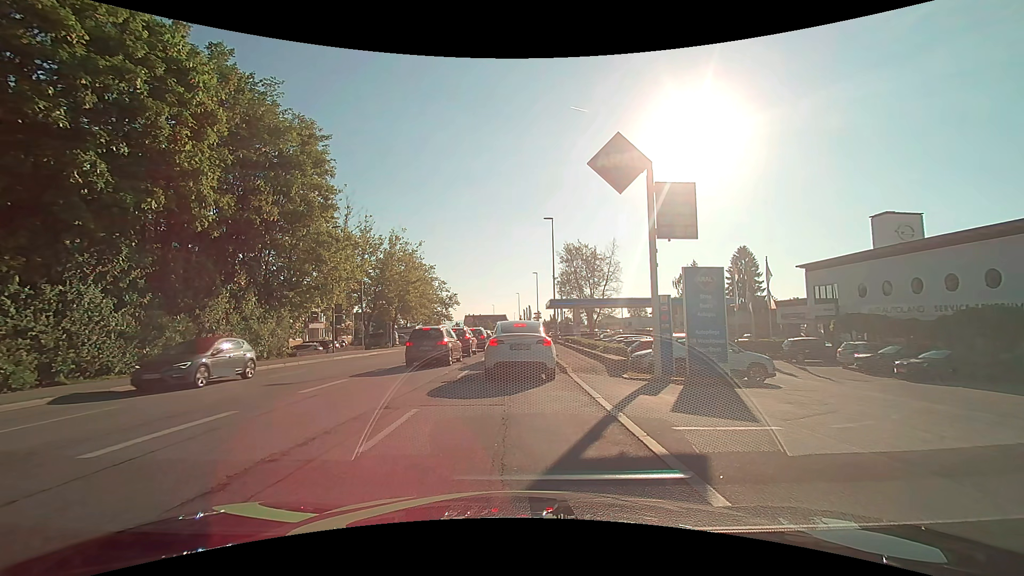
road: tertiary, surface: asphalt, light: Day
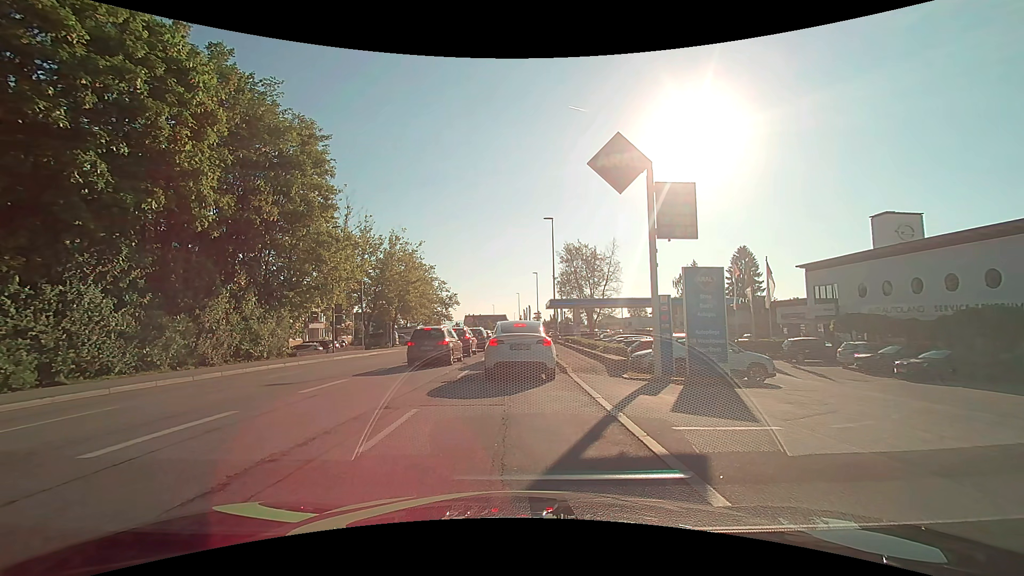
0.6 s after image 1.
(0.0, 0.0) m; 0°
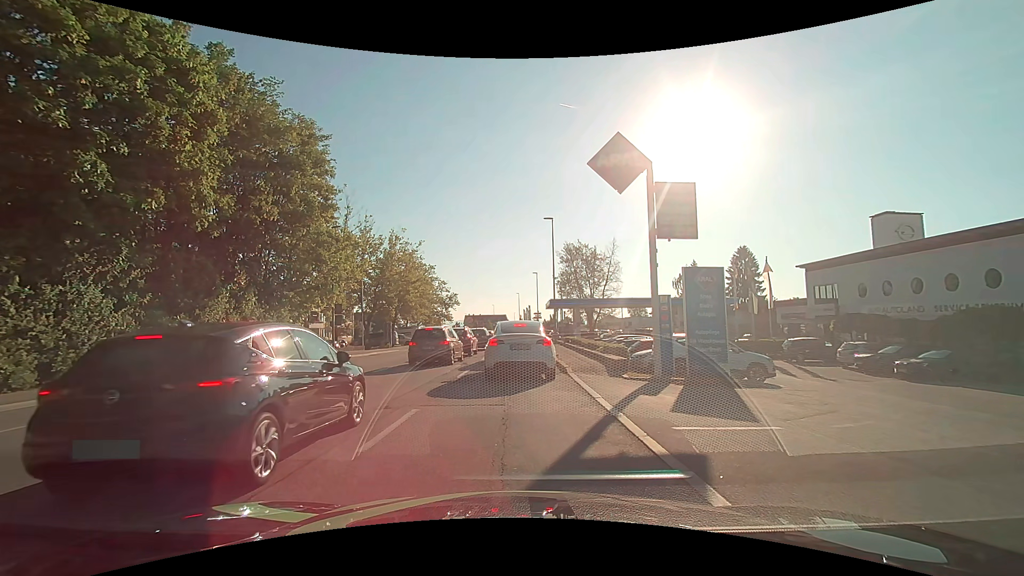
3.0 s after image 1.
(0.0, 0.0) m; 0°
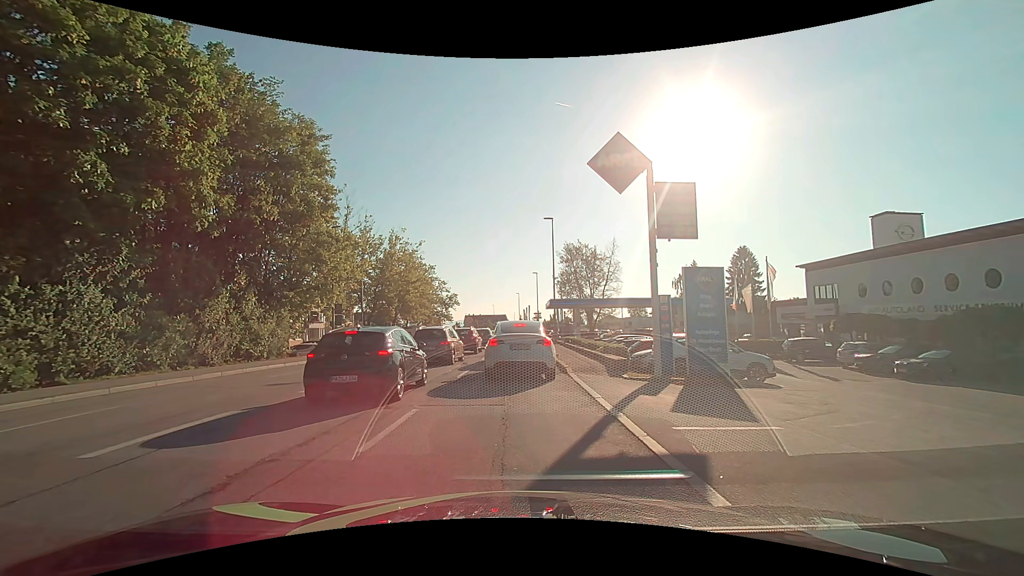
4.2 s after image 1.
(0.0, 0.0) m; 0°
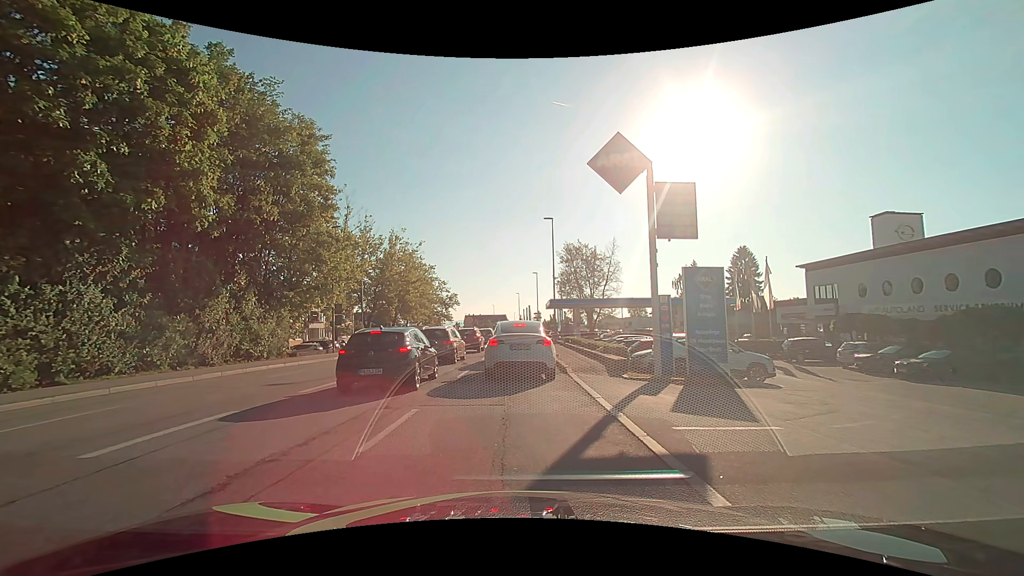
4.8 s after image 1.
(0.0, 0.0) m; 0°
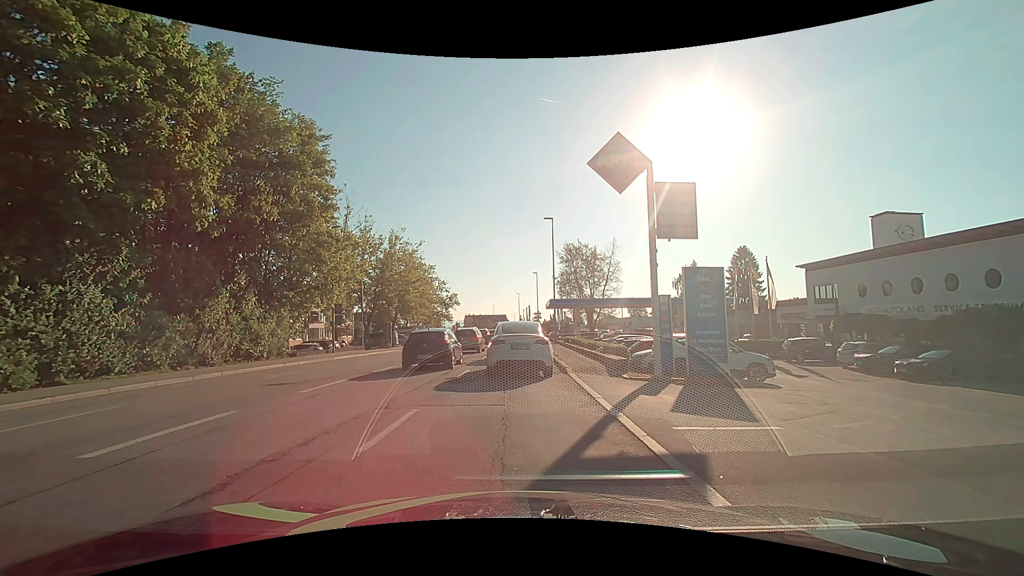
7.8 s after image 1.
(0.0, 0.0) m; 0°
